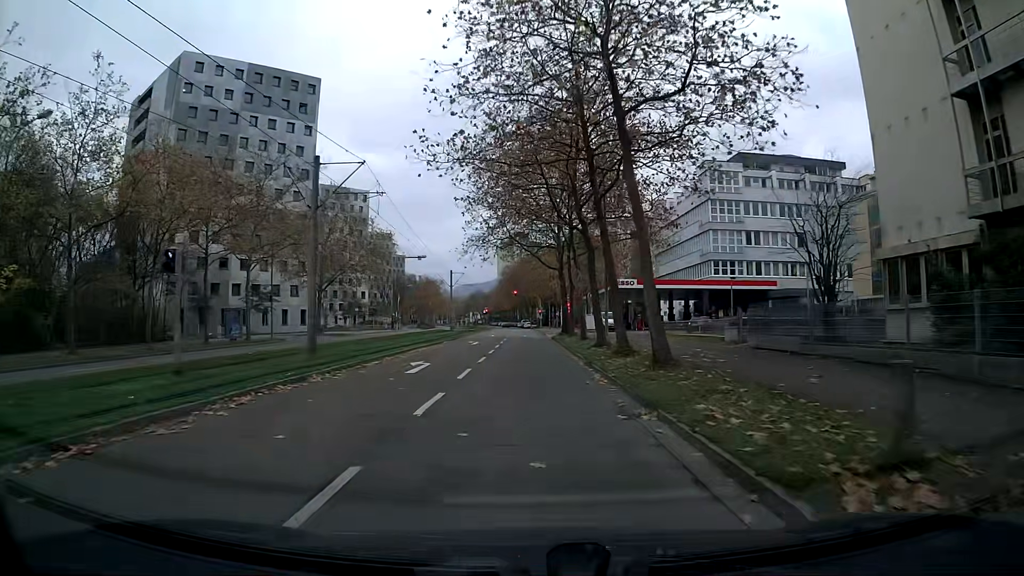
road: tertiary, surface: asphalt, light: Day
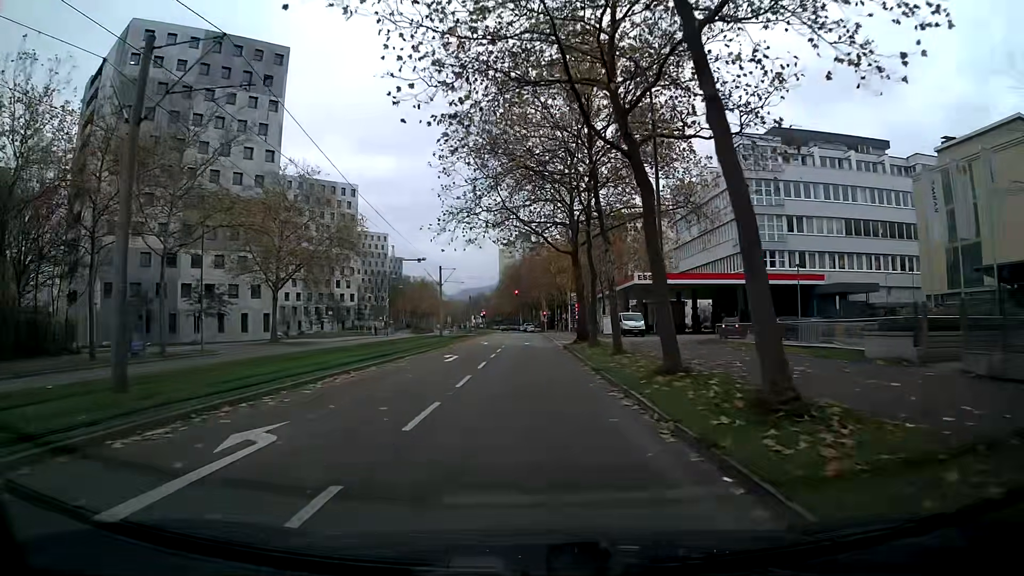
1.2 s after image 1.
(0.0, +12.6) m; 0°
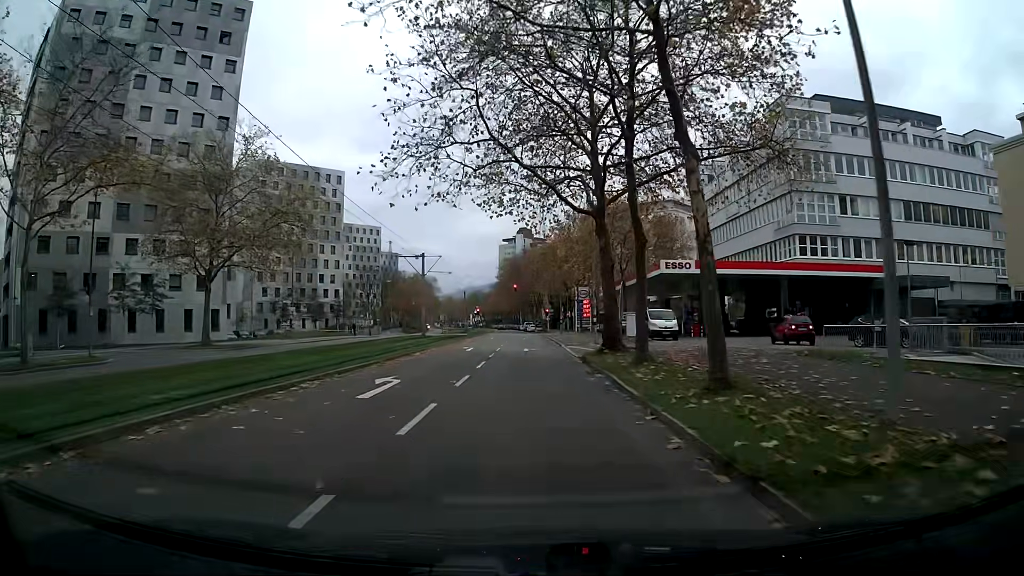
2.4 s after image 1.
(0.0, +12.1) m; 0°
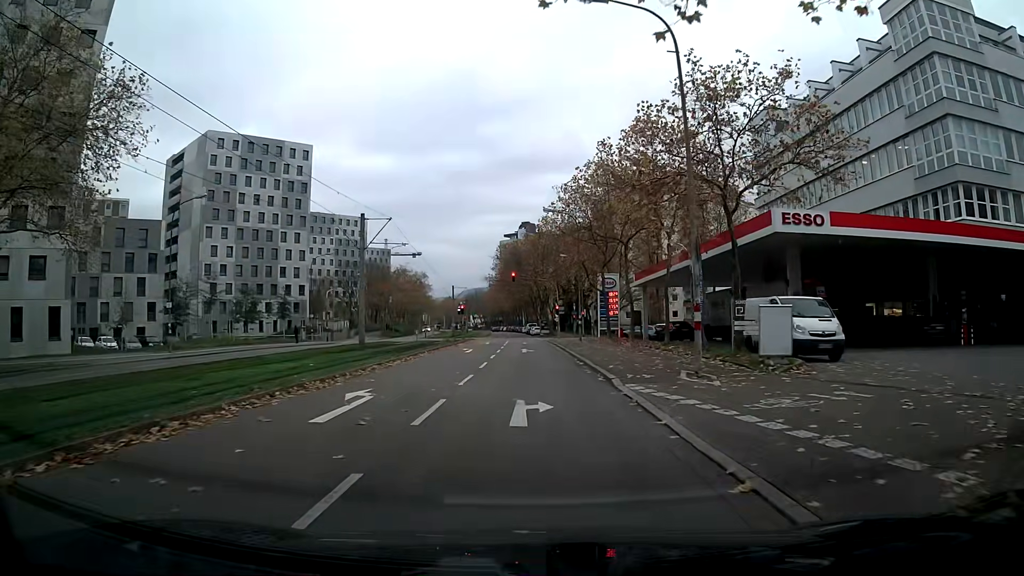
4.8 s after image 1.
(0.0, +22.7) m; 0°
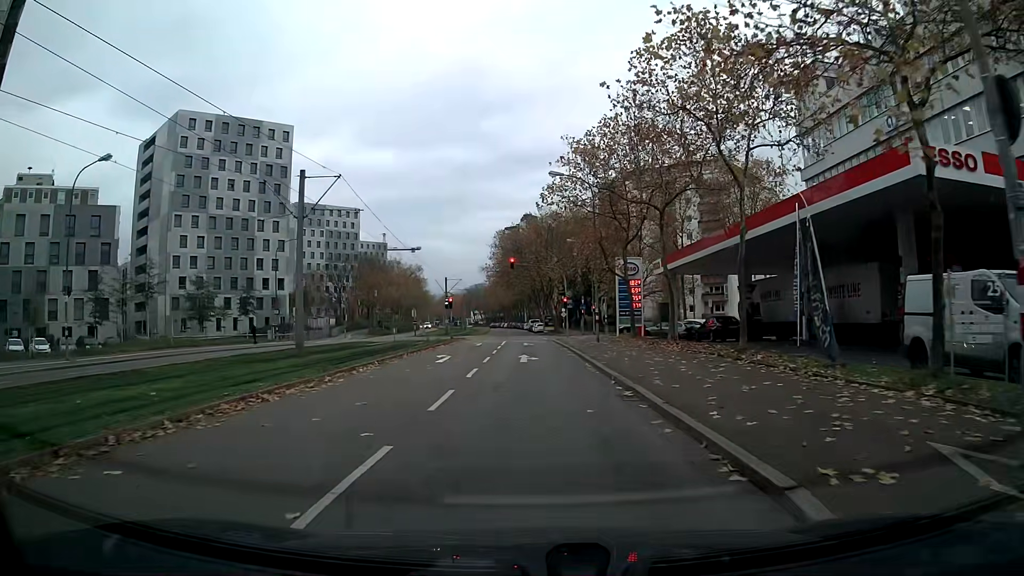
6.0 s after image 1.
(0.0, +10.6) m; 0°
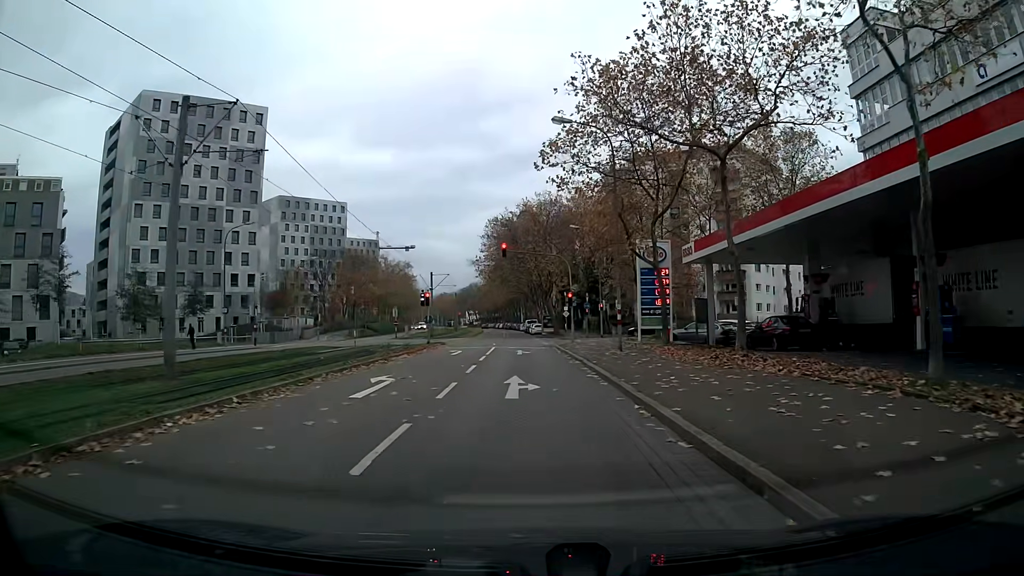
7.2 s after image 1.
(0.0, +10.1) m; 0°
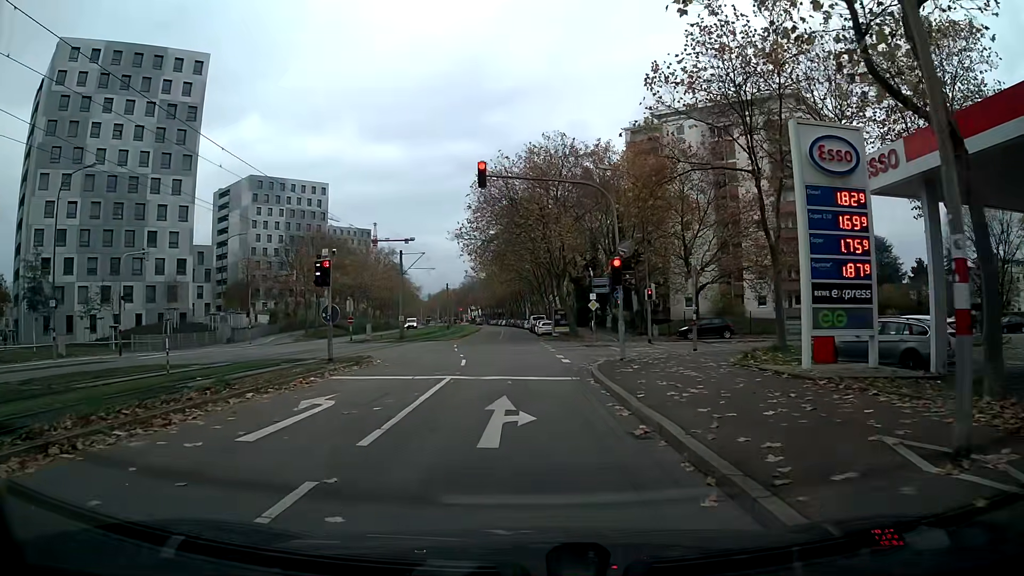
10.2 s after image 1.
(-0.1, +20.9) m; -1°
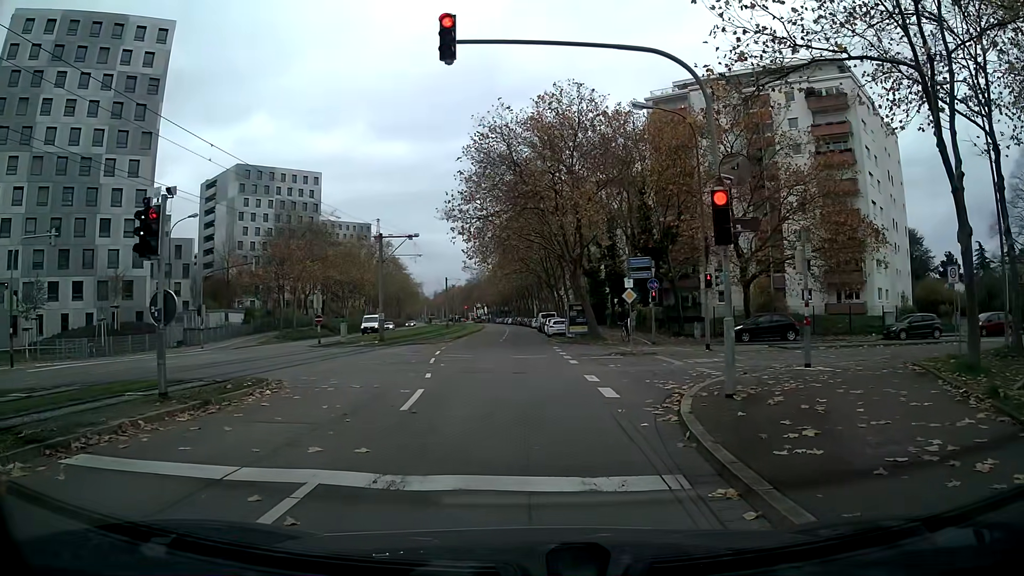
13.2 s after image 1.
(+0.1, +10.0) m; +1°
(0, +10) (-1, +20) (-1, +30) (-1, +40) (-2, +50) (-2, +60) (-3, +70) (-3, +80) (-4, +90) (-4, +100) m
